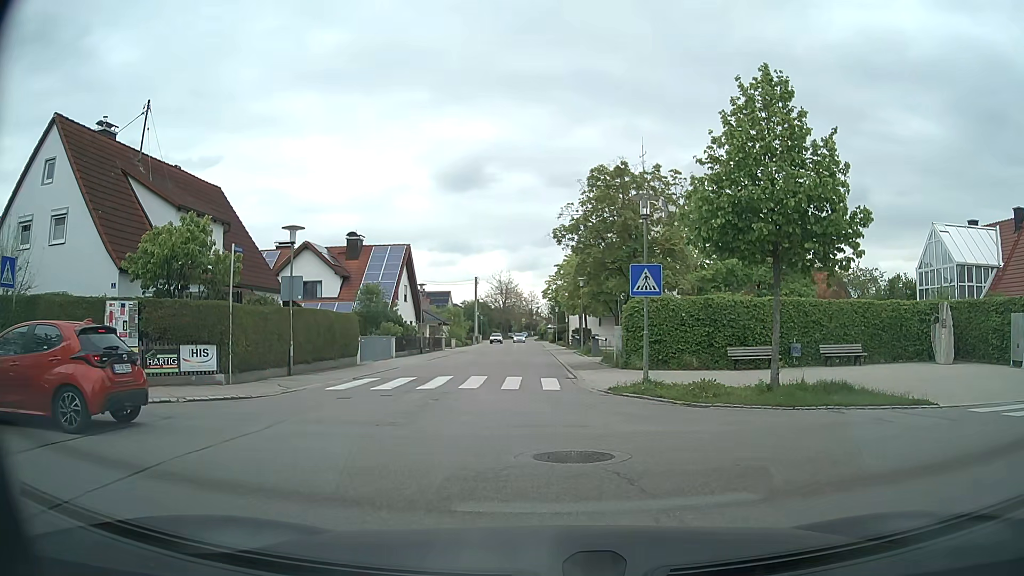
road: residential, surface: asphalt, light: Day
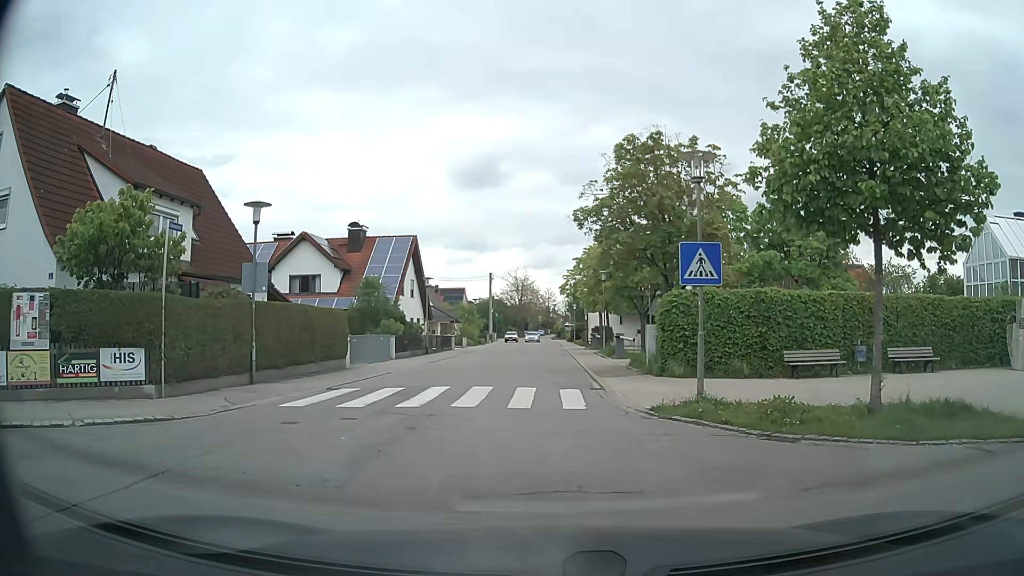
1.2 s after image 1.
(0.0, +4.2) m; 0°
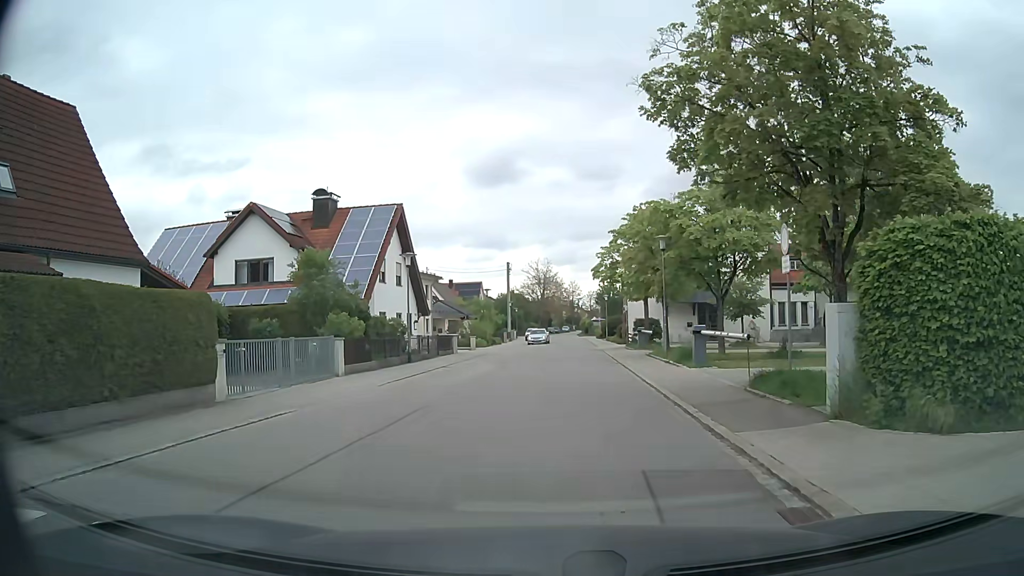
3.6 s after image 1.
(-0.5, +12.5) m; -3°
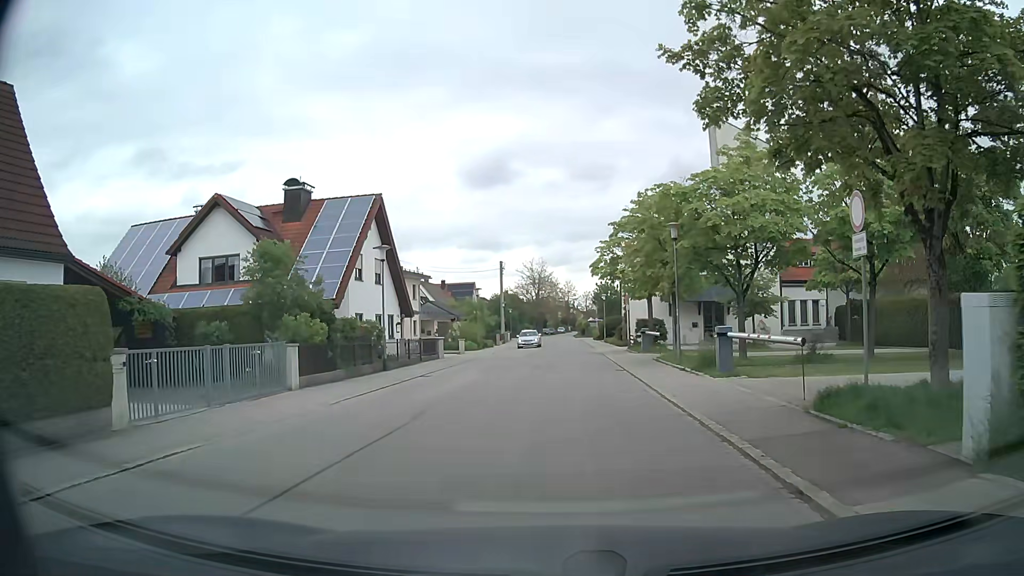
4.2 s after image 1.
(0.0, +3.6) m; +1°
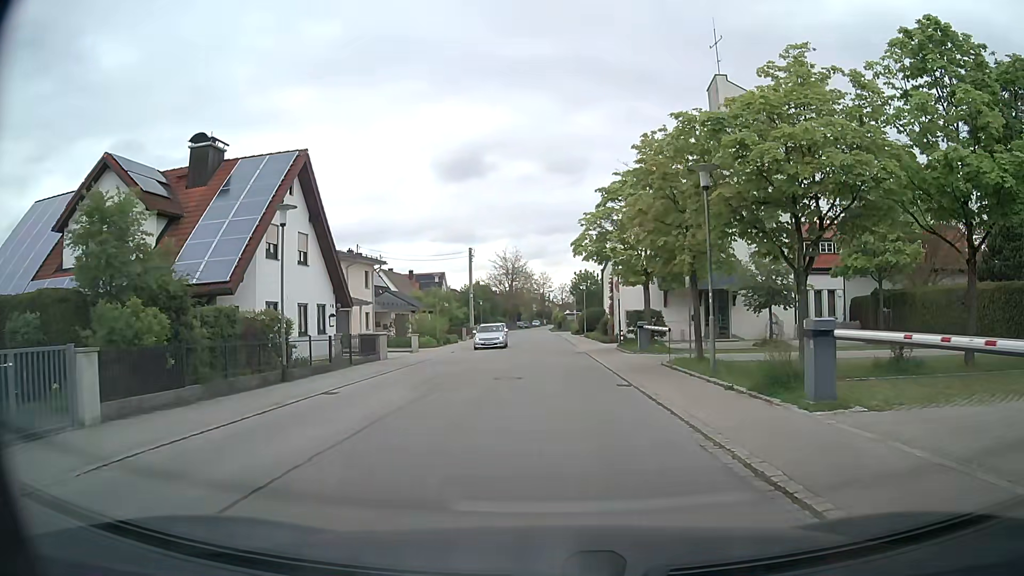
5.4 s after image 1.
(+0.1, +7.8) m; +2°
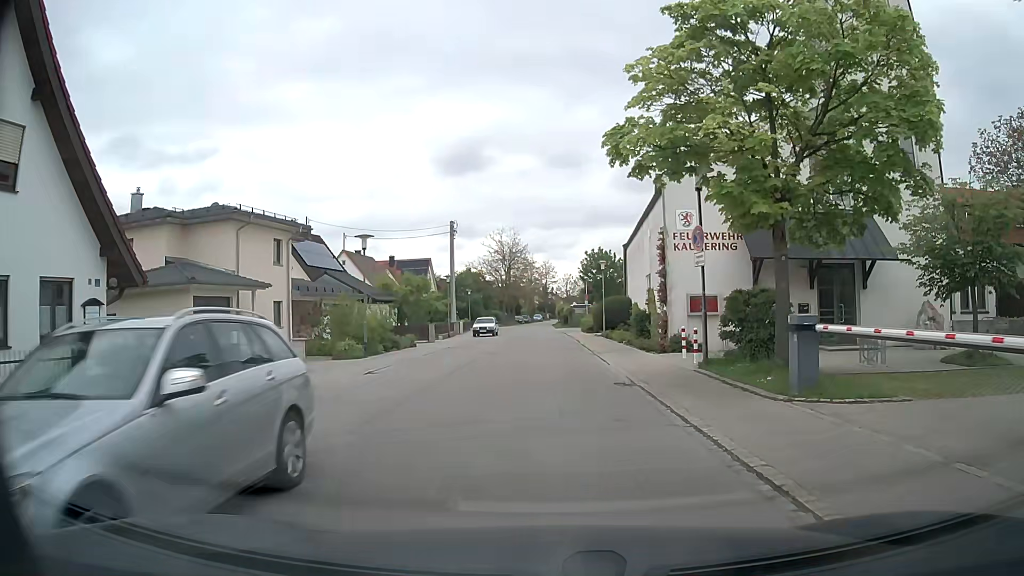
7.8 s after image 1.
(-0.1, +17.6) m; -1°
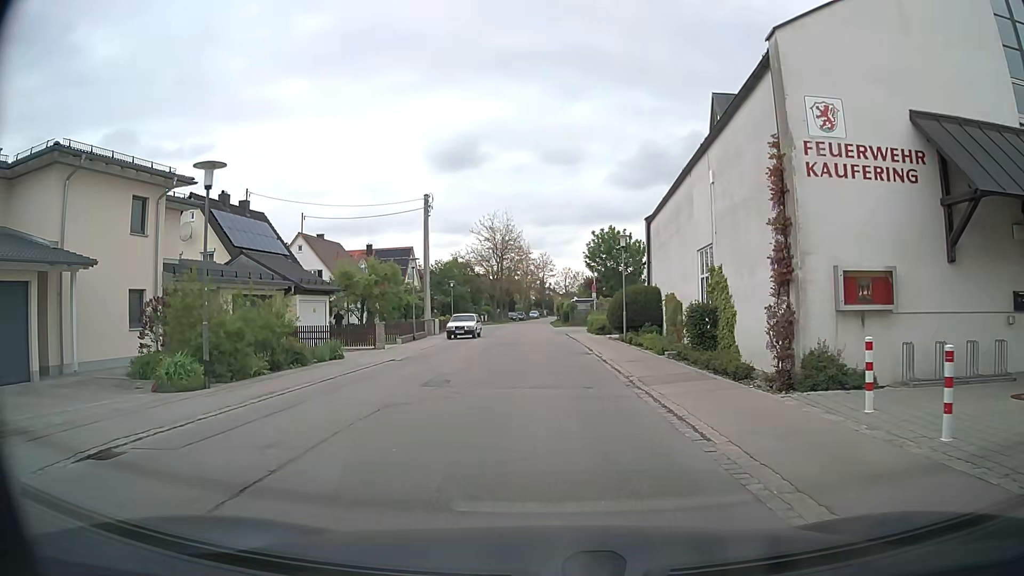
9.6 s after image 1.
(0.0, +12.2) m; 0°
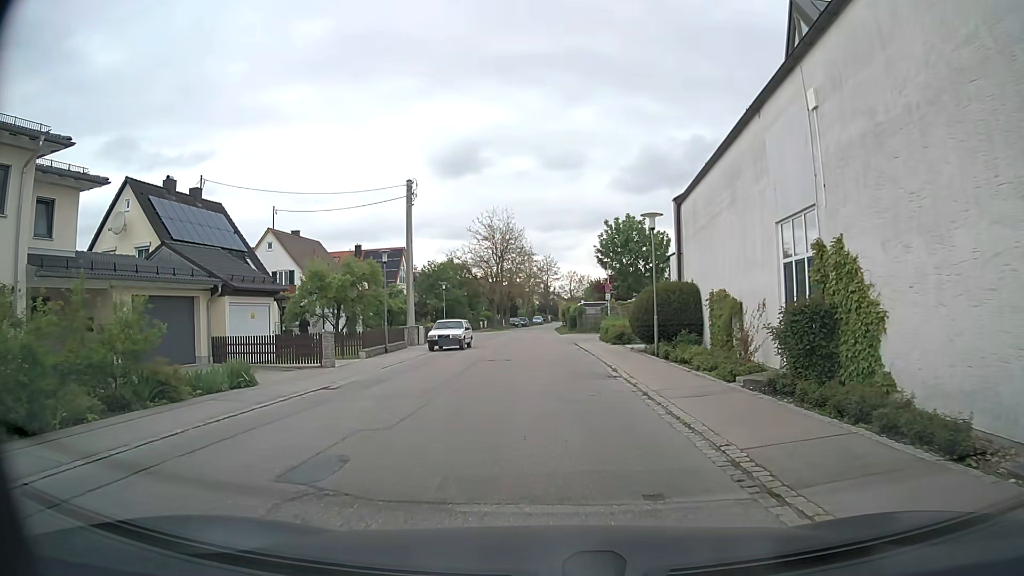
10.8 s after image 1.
(+0.1, +7.5) m; 0°
(0, +10) (0, +20) (0, +30) (-1, +40) (-1, +50) (-1, +60) (-1, +70) (-1, +80) (-1, +90) (0, +100) m
